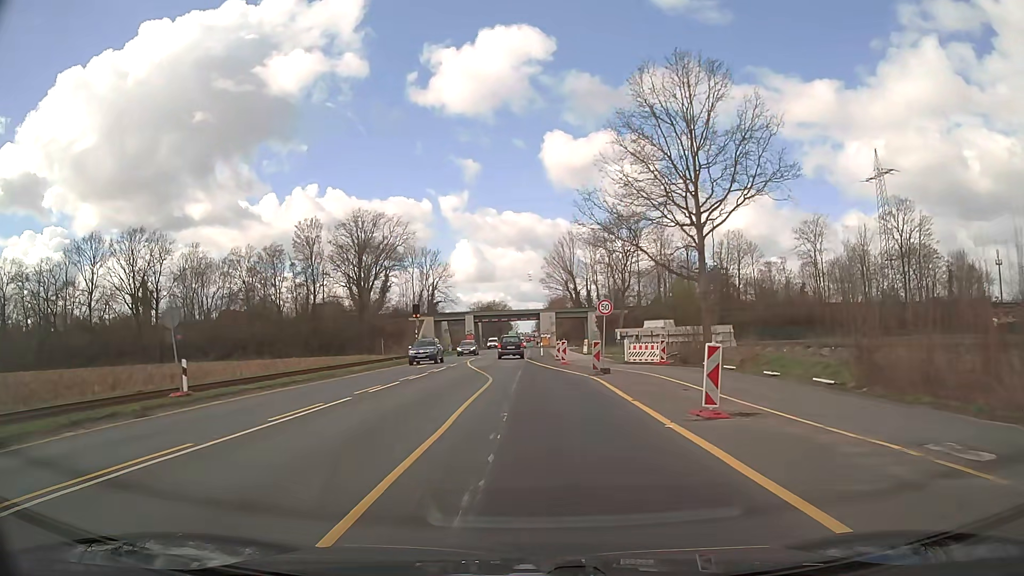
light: Day
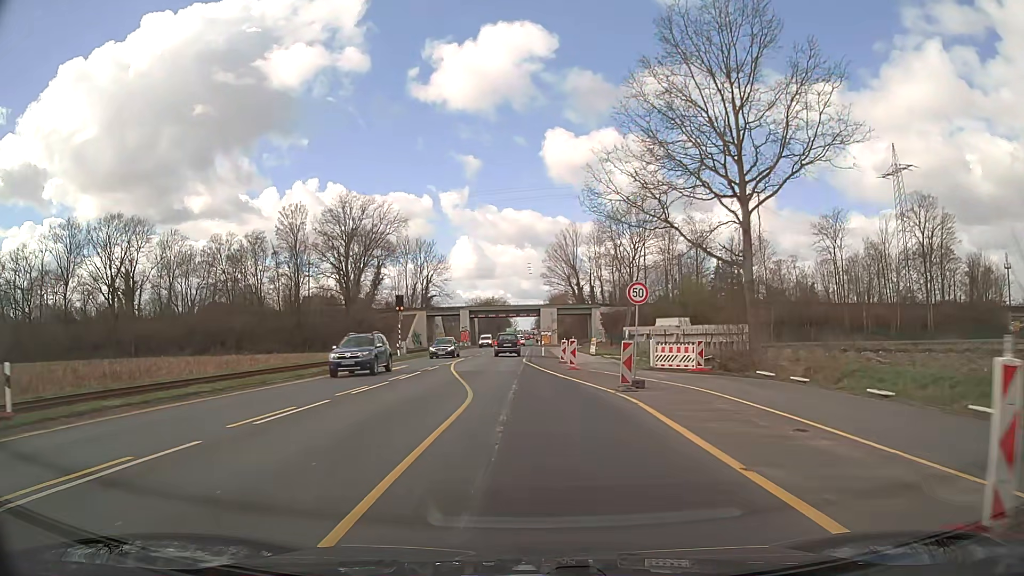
(0.0, +7.9) m; 0°
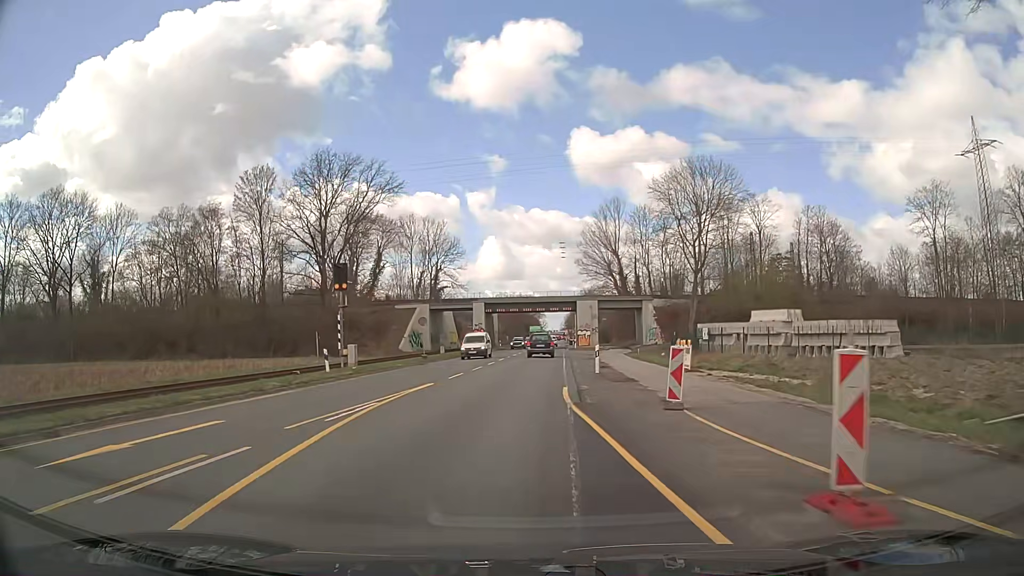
(-0.4, +23.8) m; -2°
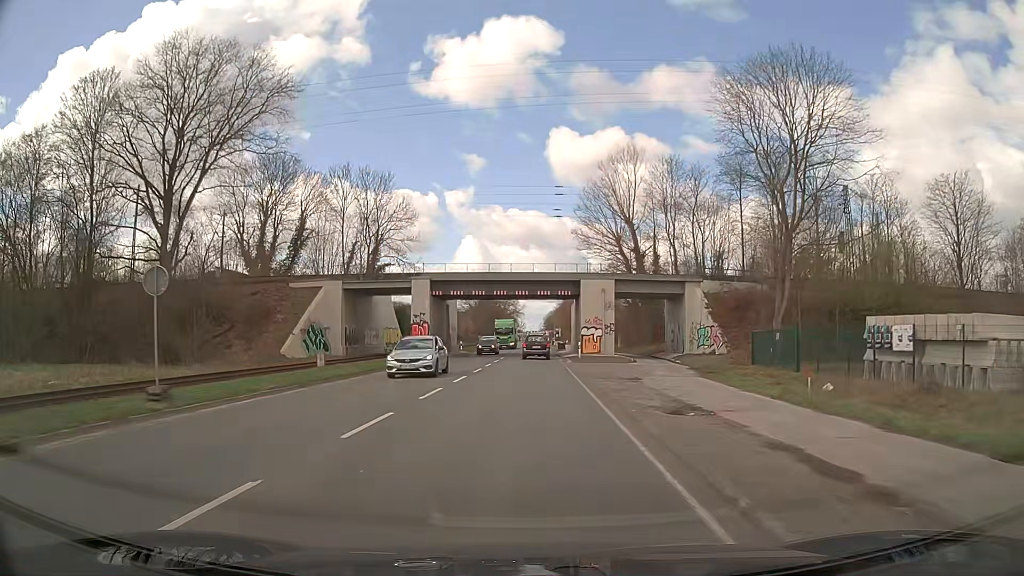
(+0.2, +31.7) m; +2°
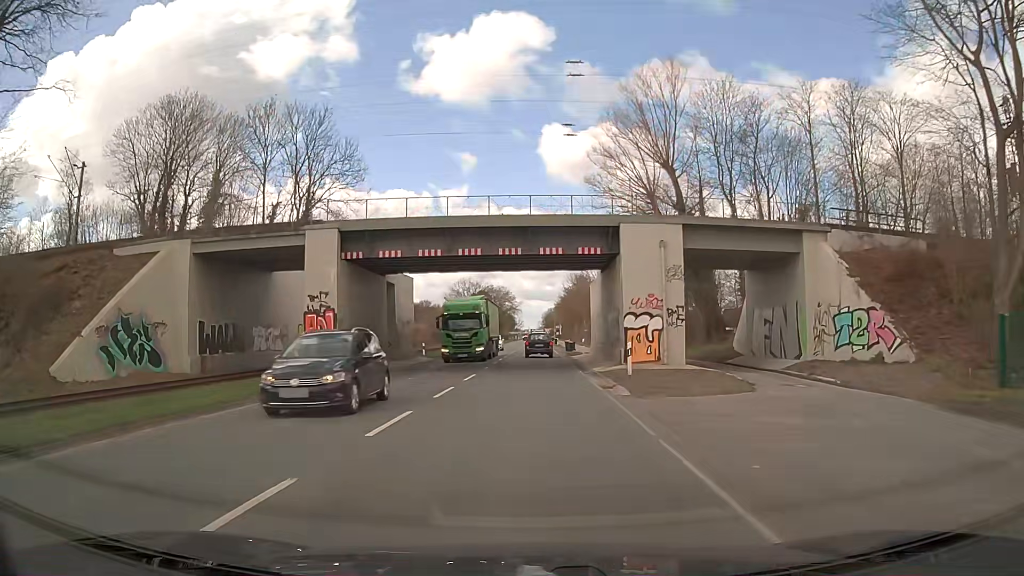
(+0.1, +23.8) m; 0°
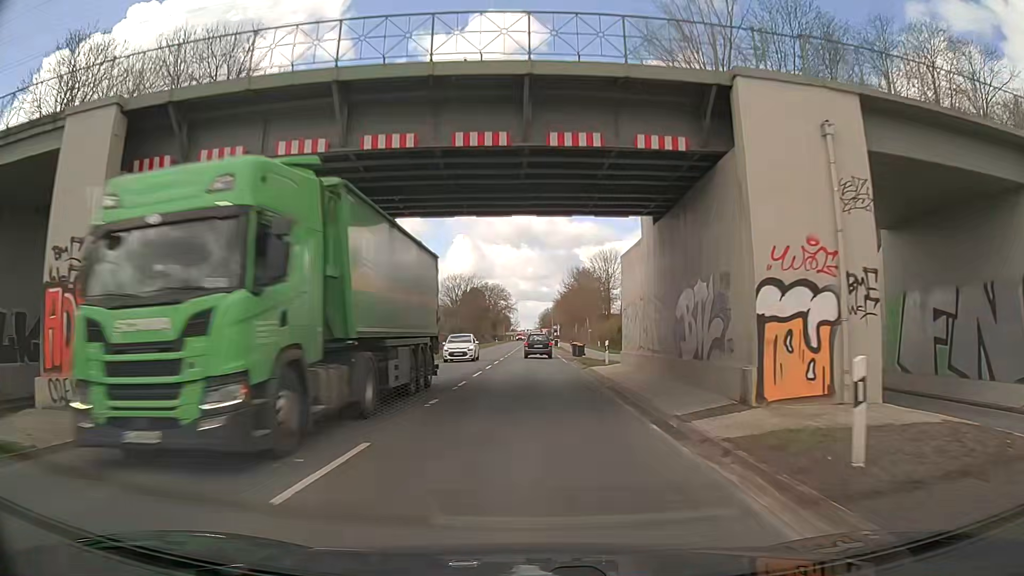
(0.0, +15.9) m; 0°
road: secondary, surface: asphalt
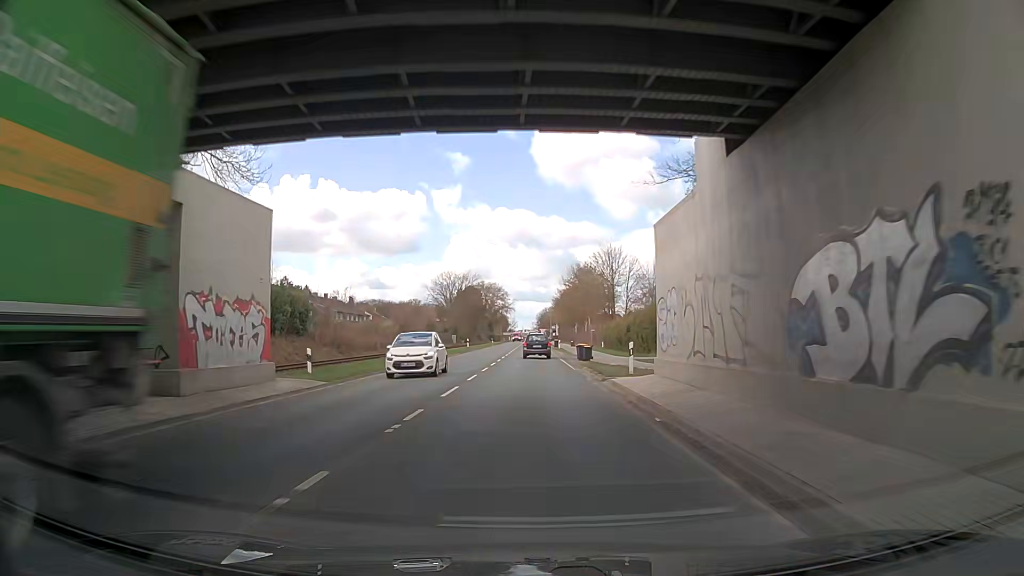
(0.0, +7.9) m; 0°
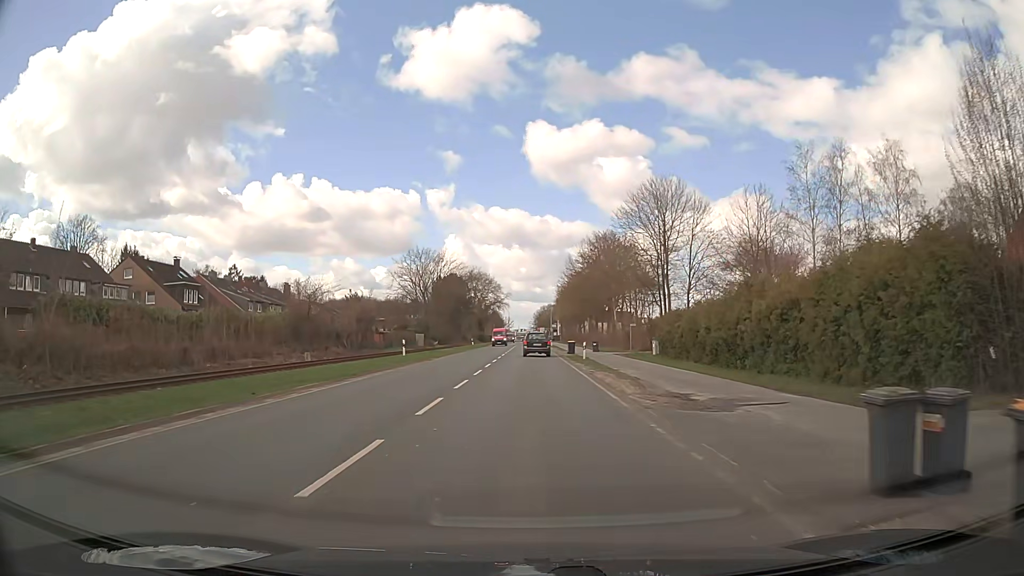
(-0.1, +39.7) m; 0°
(0, +10) (0, +20) (0, +30) (0, +40) (0, +50) (0, +60) (0, +70) (0, +80) (0, +90) (0, +100) m
